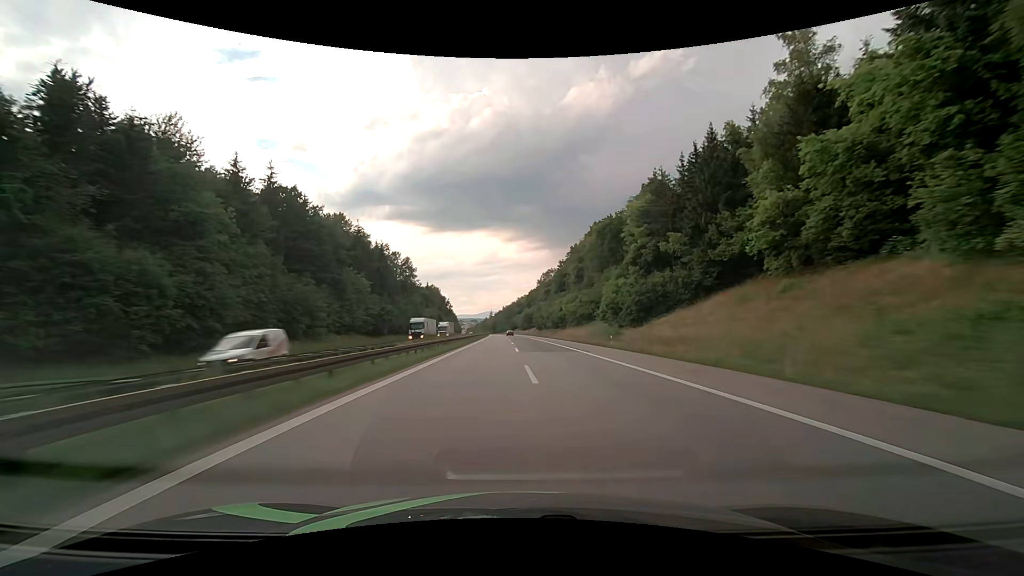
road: motorway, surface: asphalt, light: Day
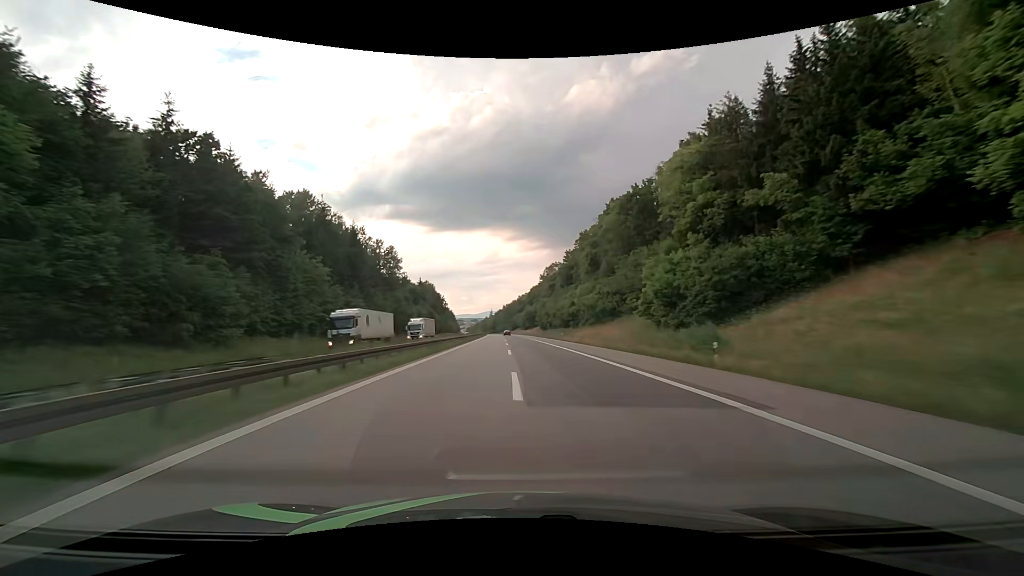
(0.0, +21.5) m; 0°
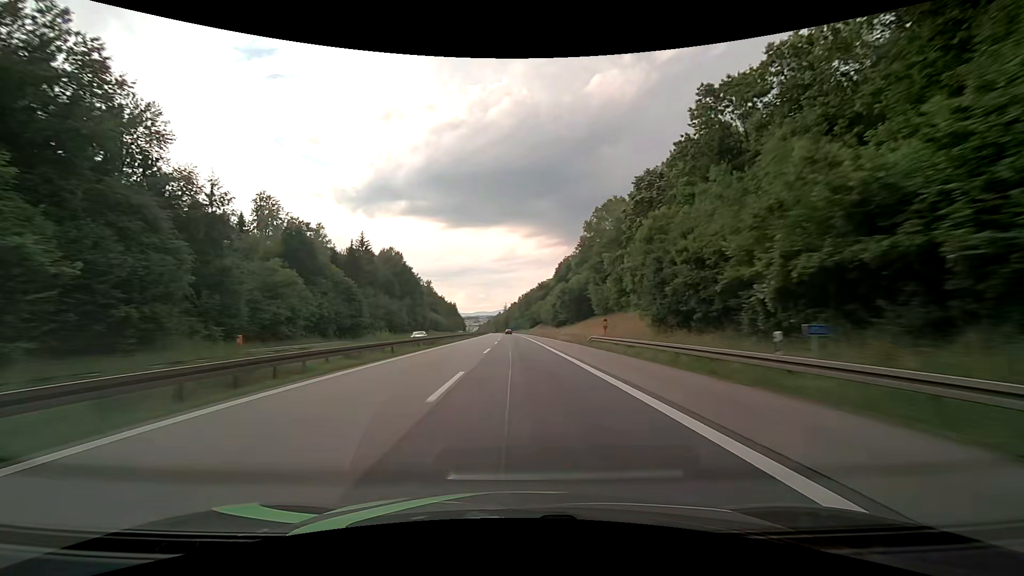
(-1.7, +107.5) m; -2°
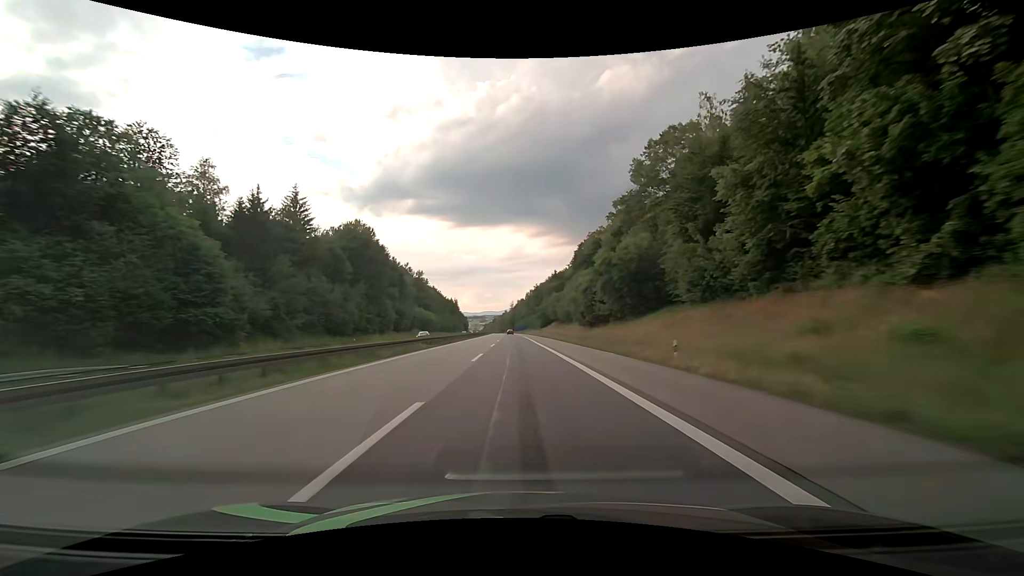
(-0.3, +42.5) m; -1°
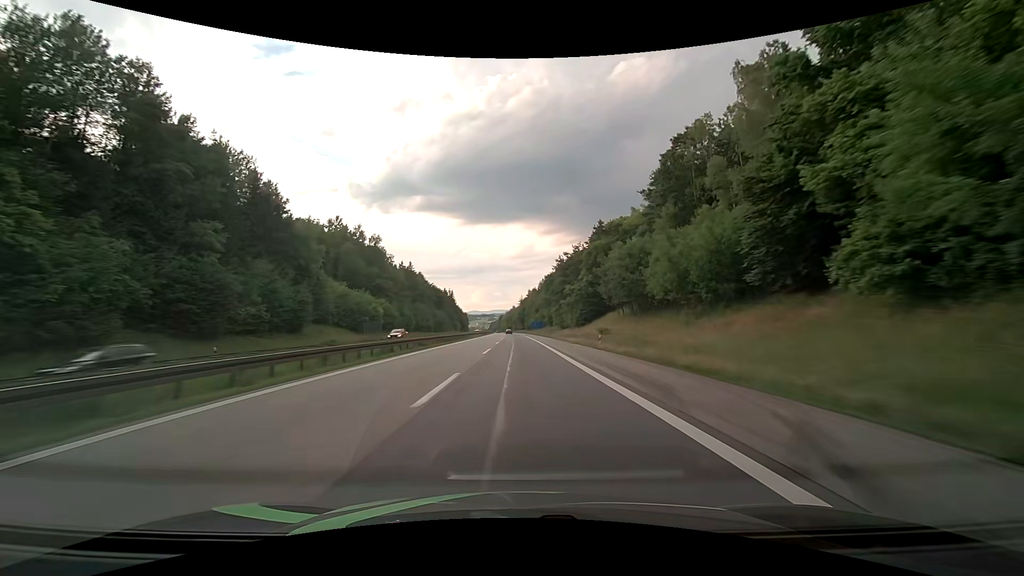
(-1.2, +83.9) m; -1°
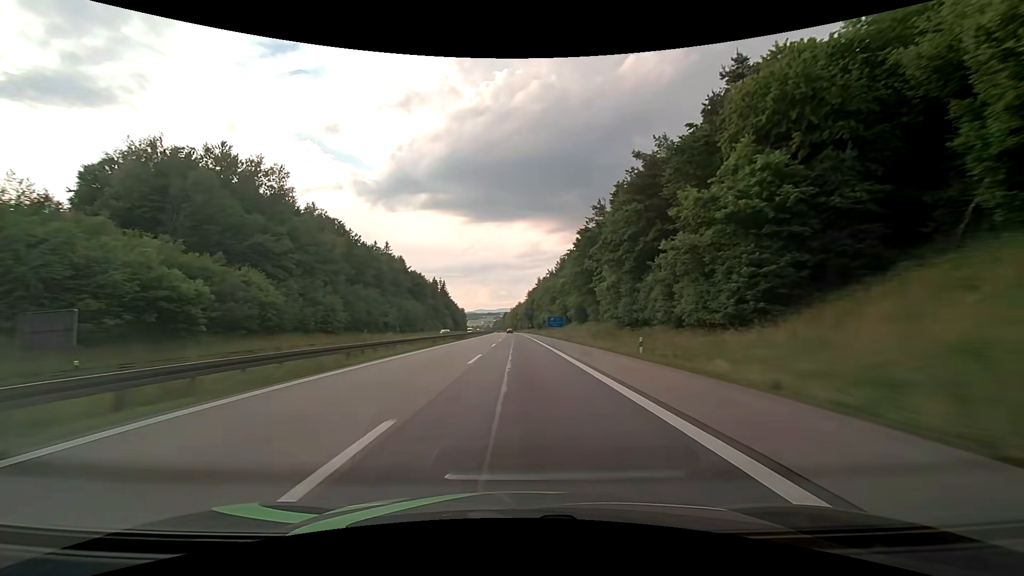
(-0.3, +61.7) m; -1°
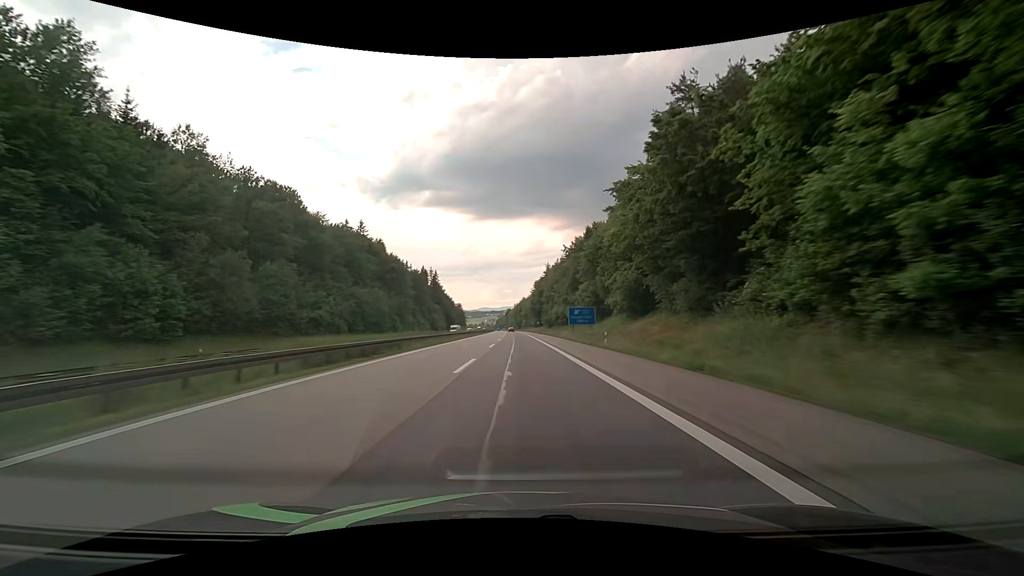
(-0.2, +40.3) m; 0°
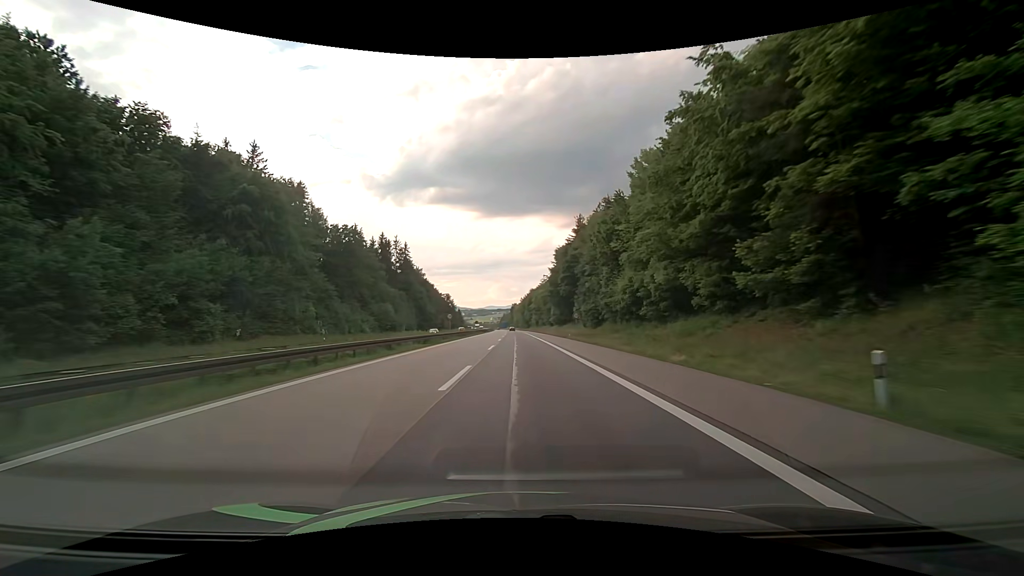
(-0.7, +75.7) m; -1°
(0, +10) (0, +20) (0, +30) (0, +40) (0, +50) (0, +60) (0, +70) (0, +80) (0, +90) (0, +100) m
